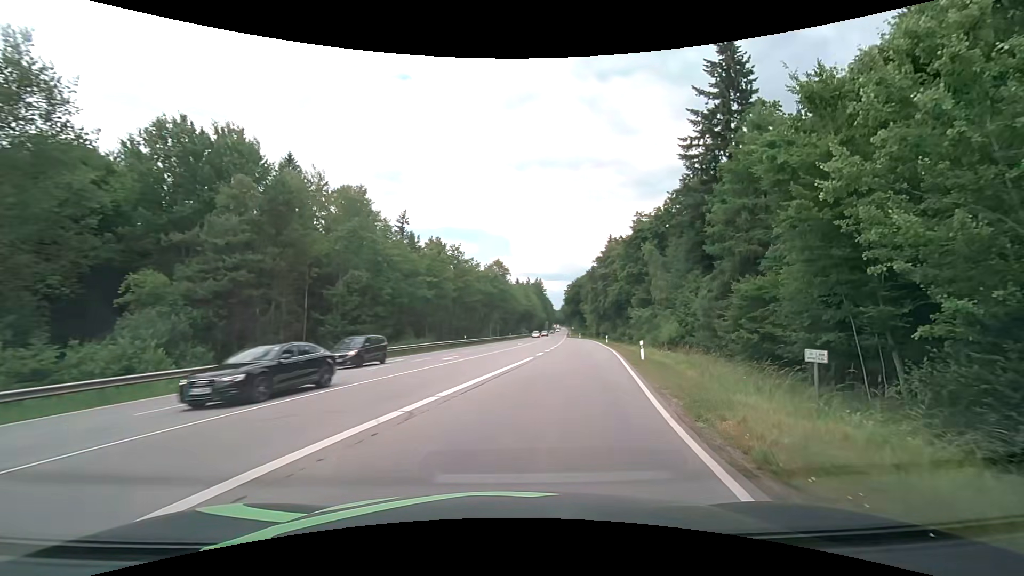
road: secondary_link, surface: asphalt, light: Day
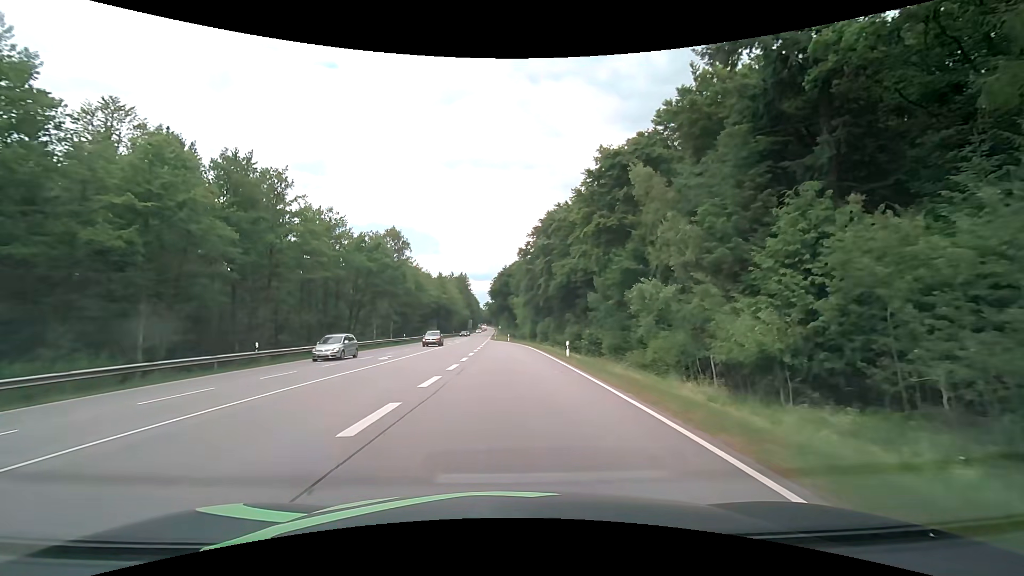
(+4.9, +34.0) m; +9°
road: secondary
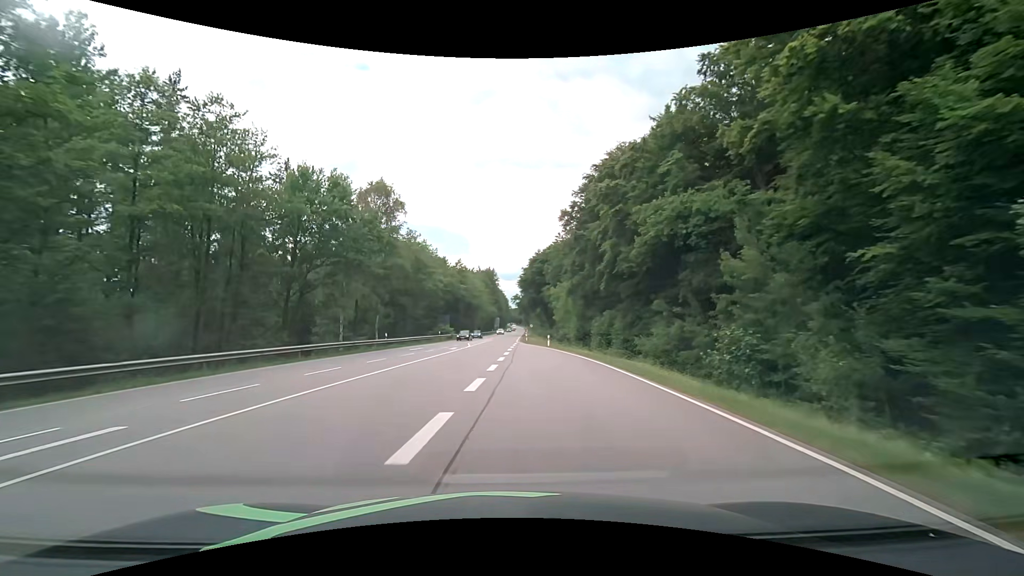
(-0.7, +25.9) m; -3°
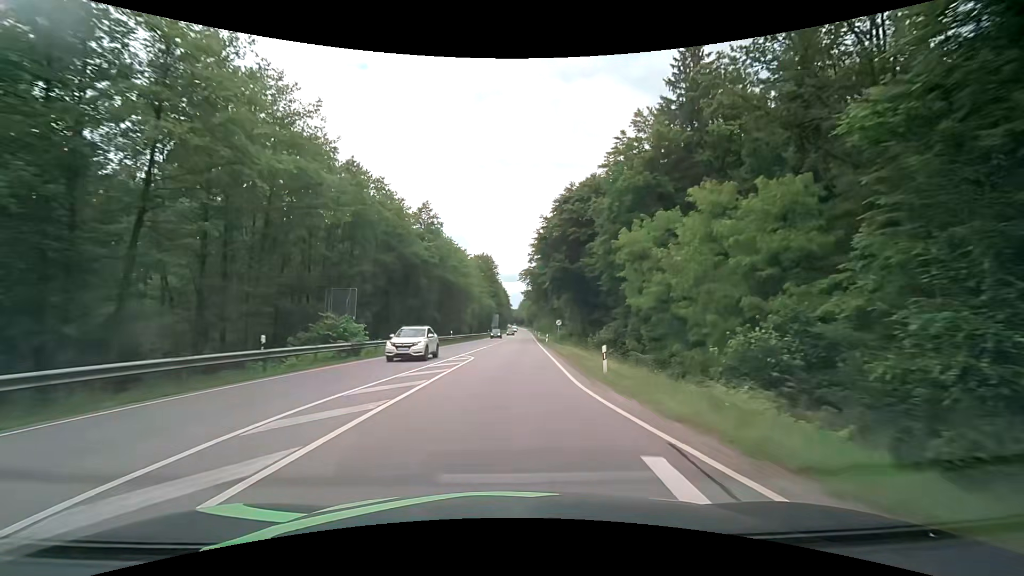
(-0.9, +51.3) m; -1°
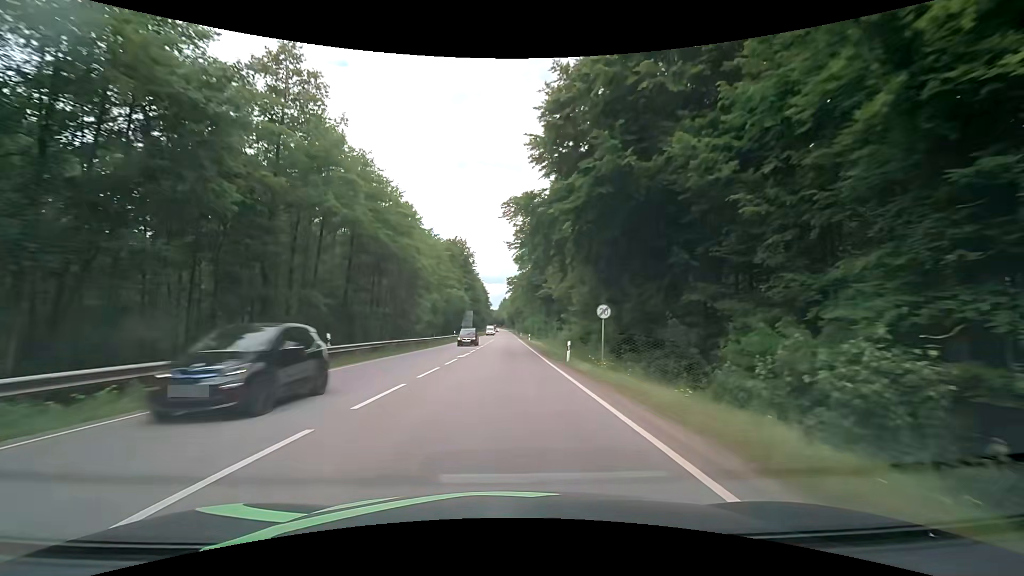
(+0.9, +34.8) m; +3°
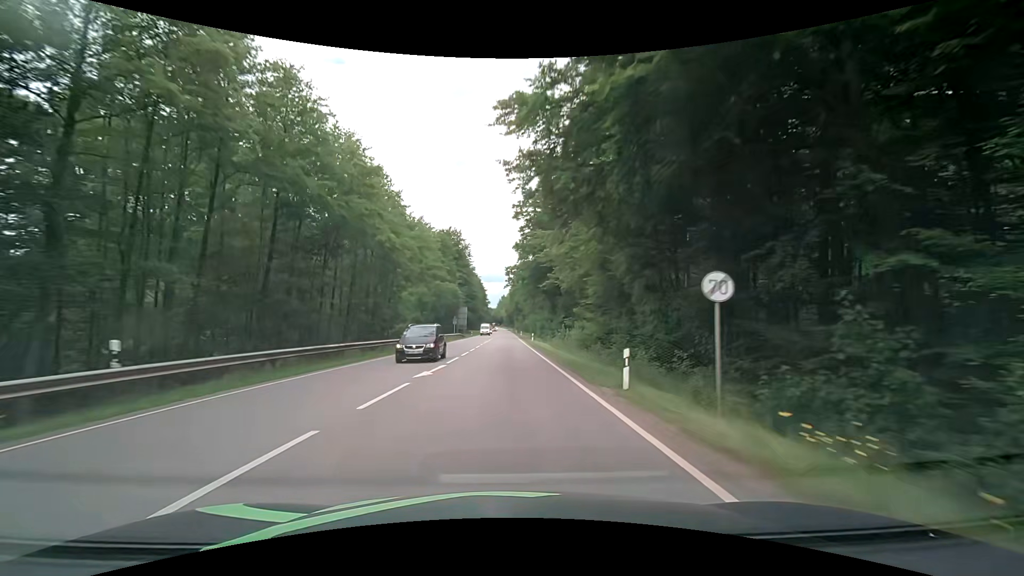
(0.0, +12.1) m; 0°
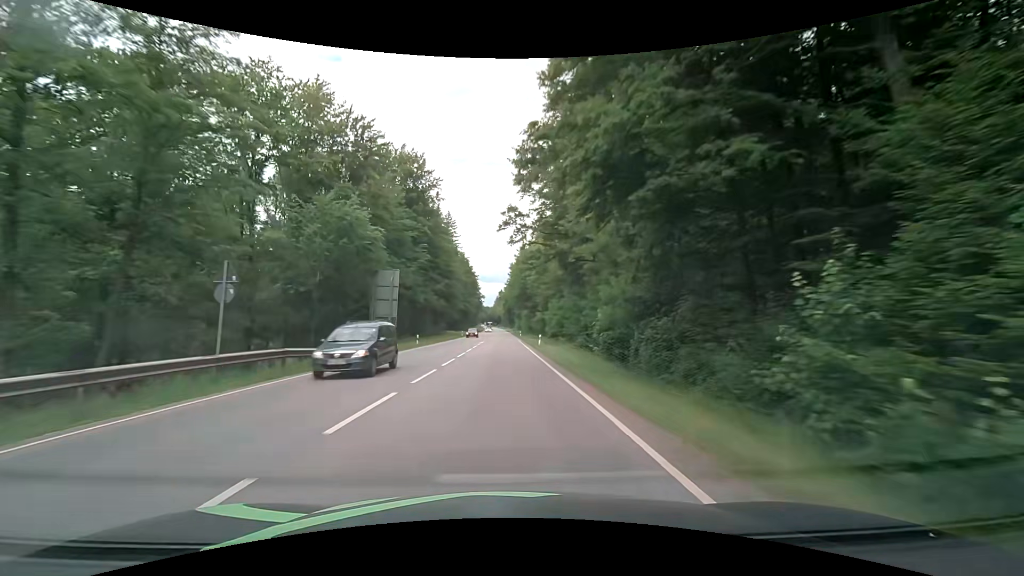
(+0.3, +62.3) m; 0°
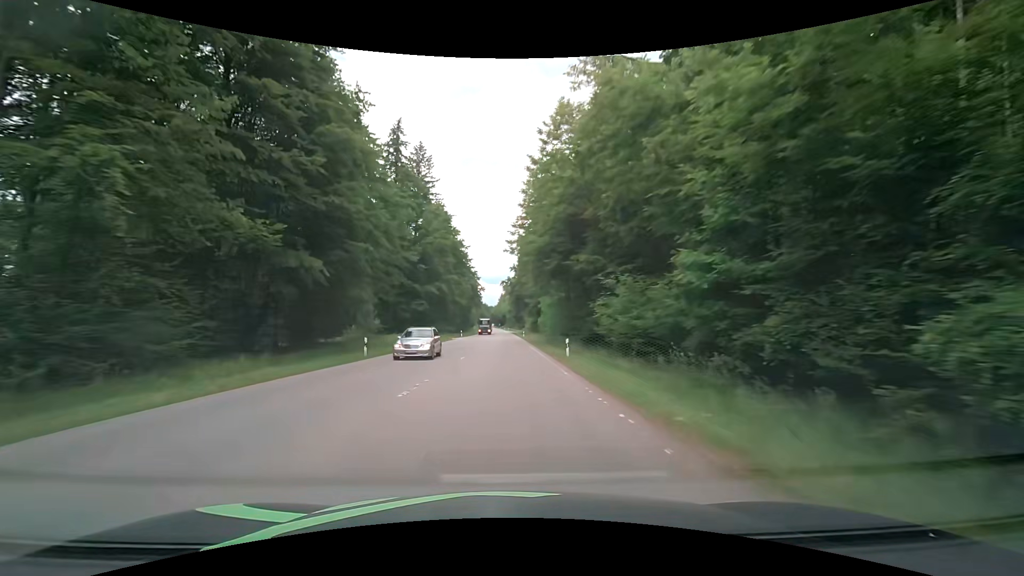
(-0.1, +63.2) m; 0°
(0, +10) (0, +20) (0, +30) (0, +40) (0, +50) (0, +60) (0, +70) (0, +80) (0, +90) (0, +100) m
